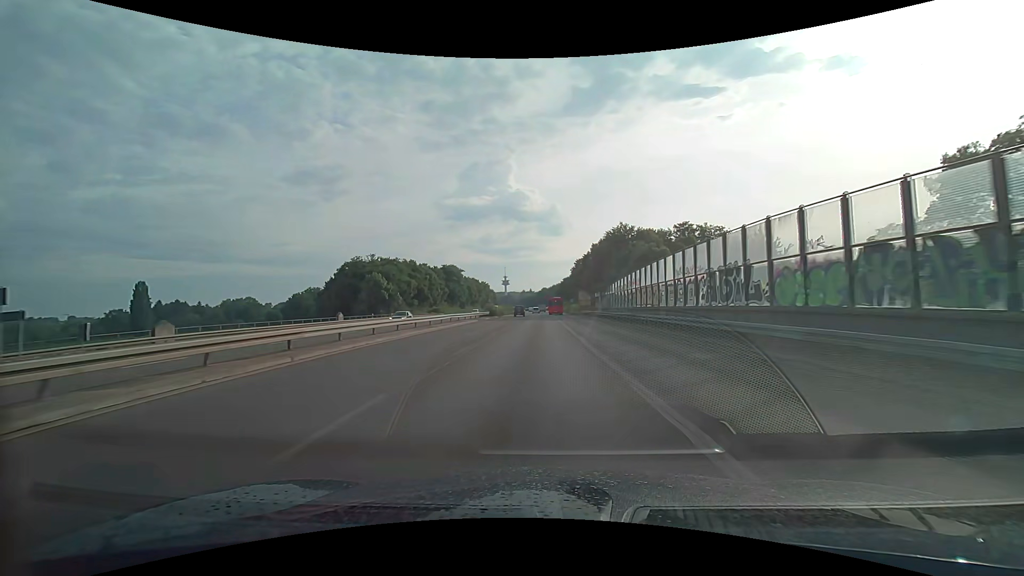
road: trunk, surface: asphalt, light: Day
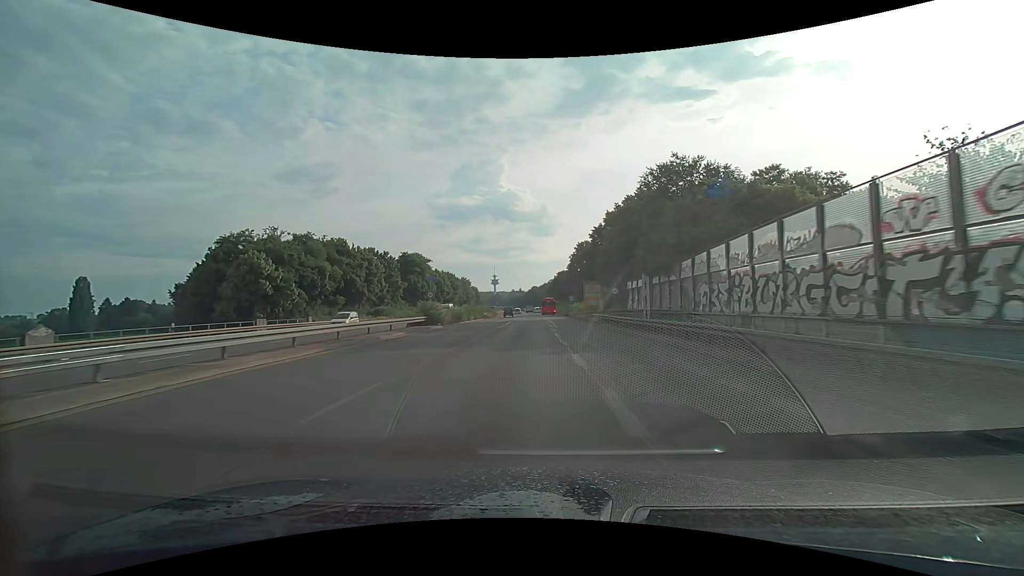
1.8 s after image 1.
(+0.1, +34.3) m; +1°
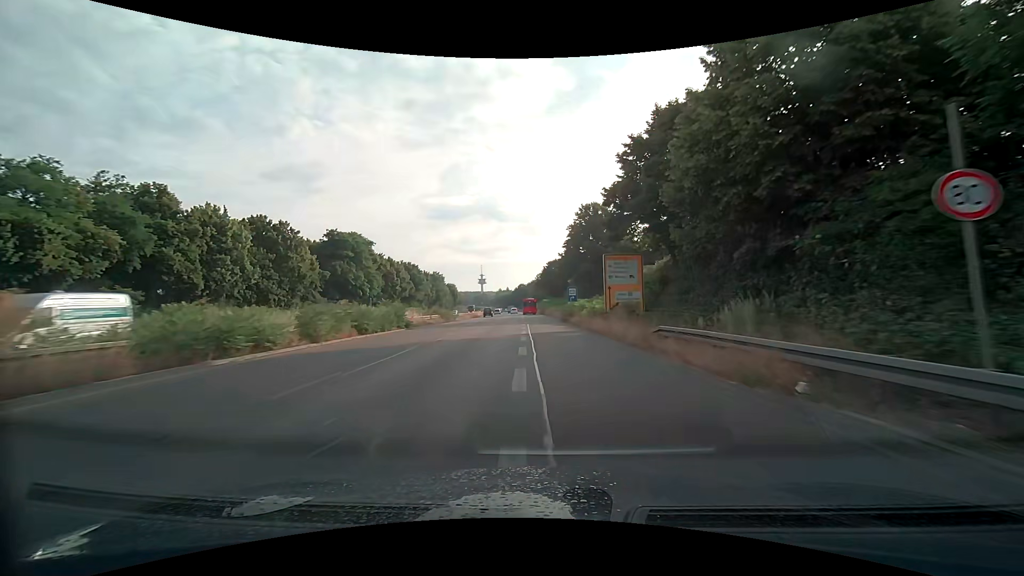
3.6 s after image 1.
(+0.6, +33.9) m; +1°
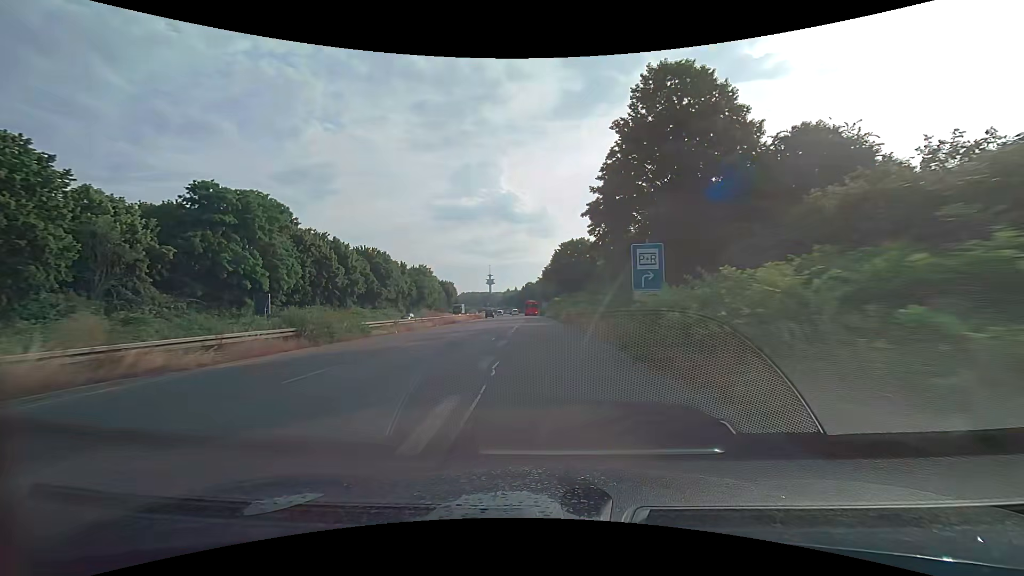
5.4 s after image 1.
(0.0, +33.8) m; -1°
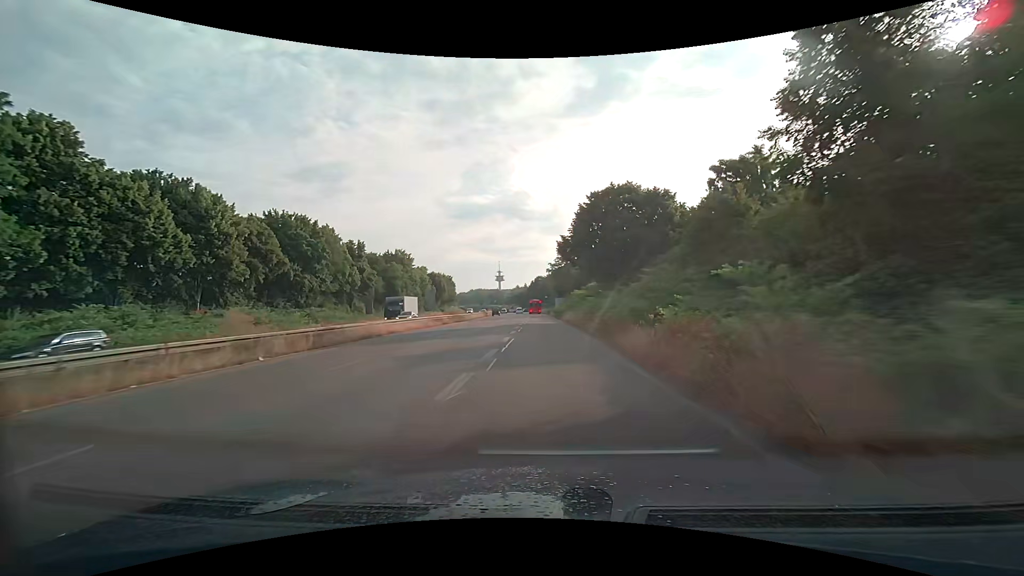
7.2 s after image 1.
(-0.6, +34.0) m; -1°
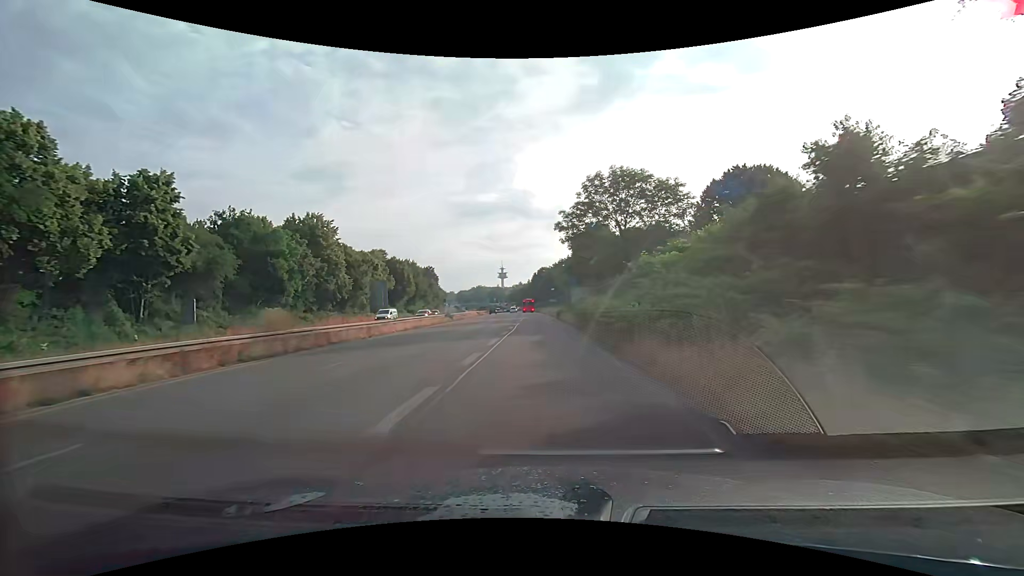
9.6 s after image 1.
(-0.3, +44.7) m; -1°
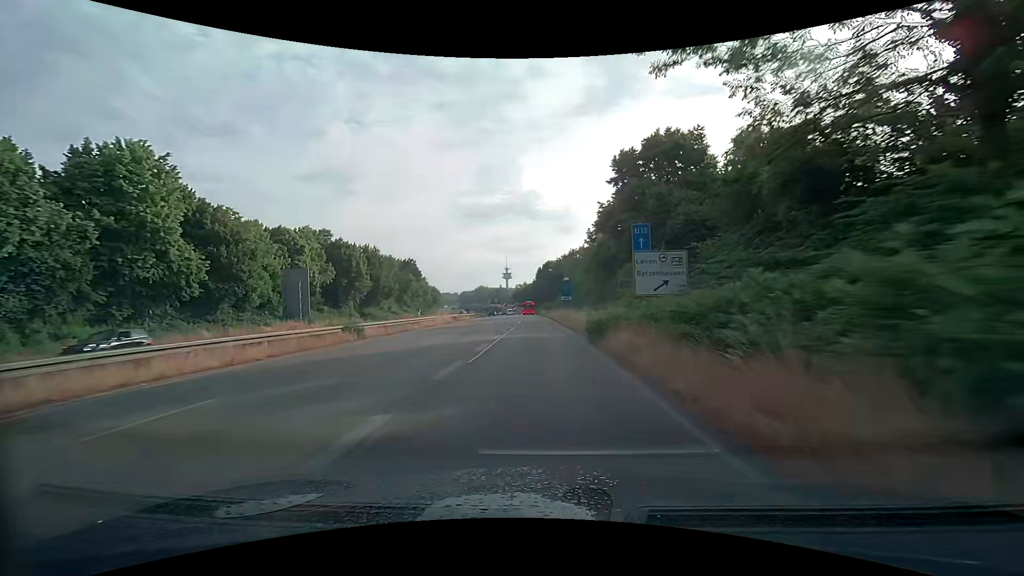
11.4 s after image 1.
(-0.2, +32.7) m; -1°
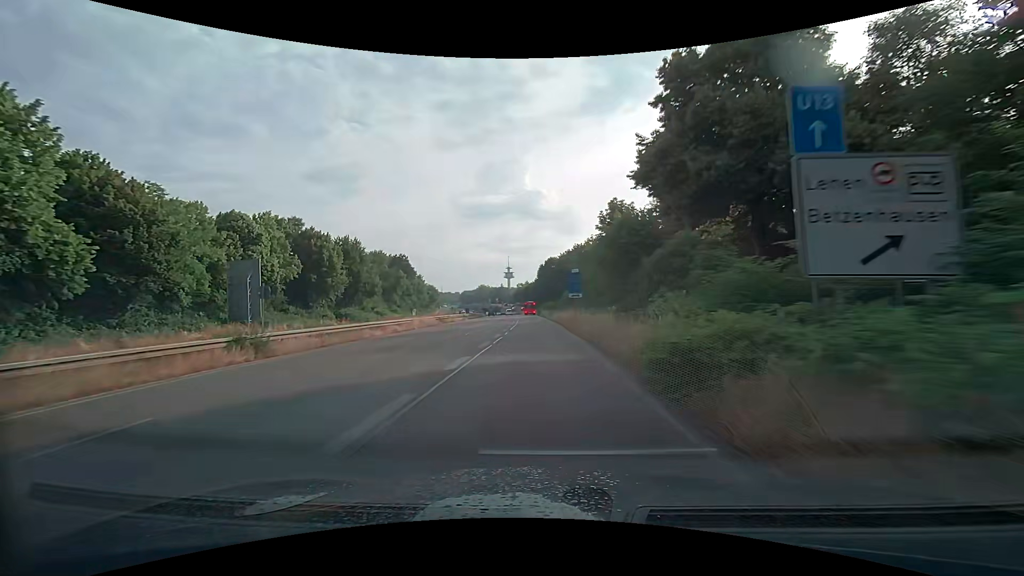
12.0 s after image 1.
(-0.1, +10.7) m; 0°
(0, +10) (0, +20) (0, +30) (-1, +40) (-1, +50) (-1, +60) (-2, +70) (-2, +80) (-3, +90) (-3, +100) m
